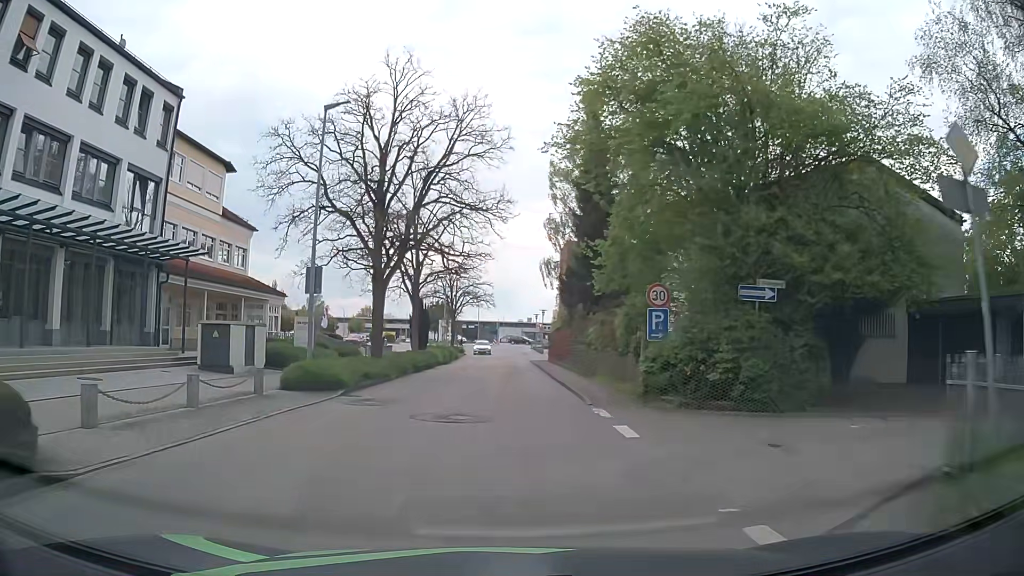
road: residential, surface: asphalt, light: Day
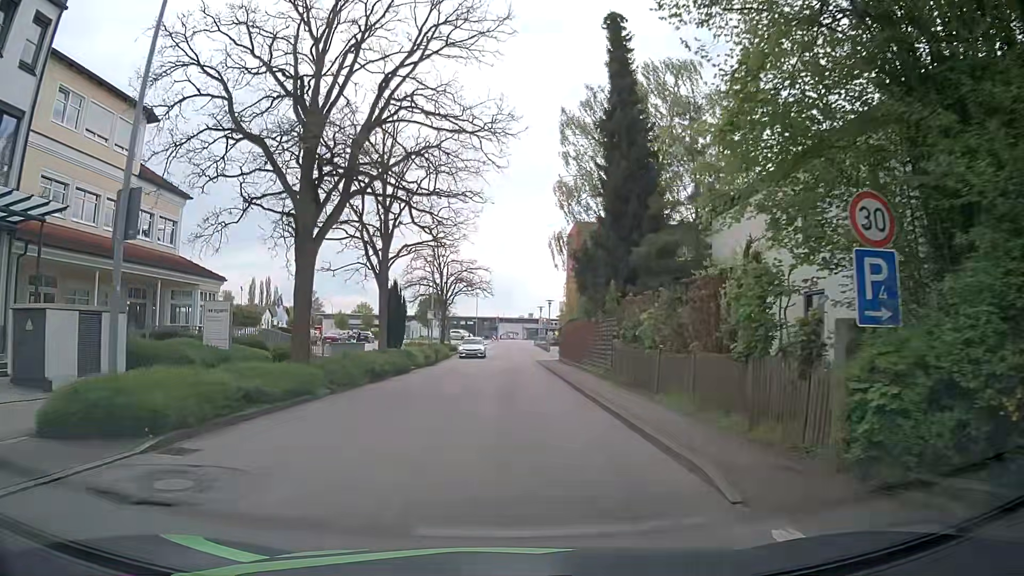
(0.0, +9.9) m; 0°
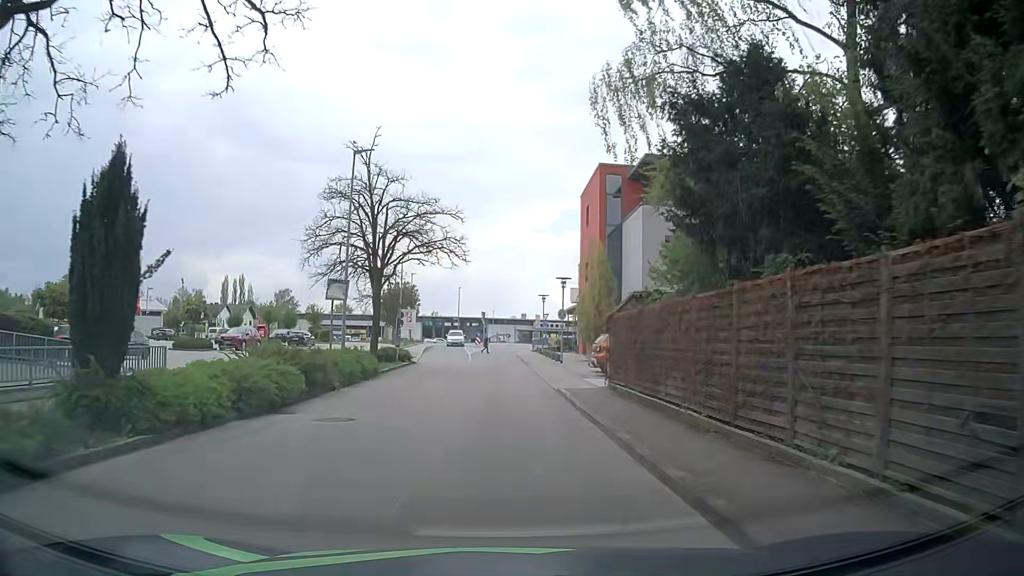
(+0.5, +23.3) m; +1°
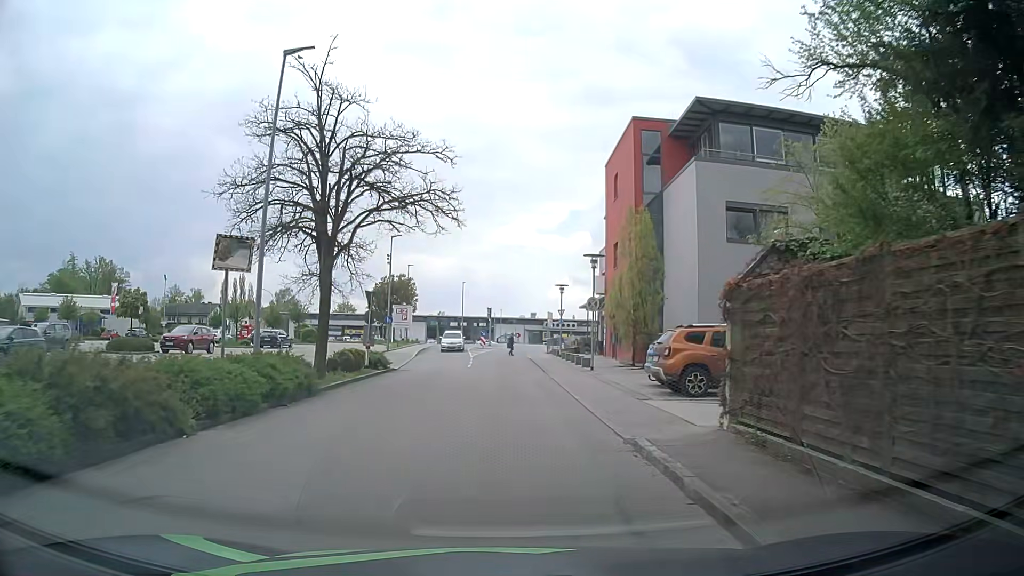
(-0.1, +9.5) m; 0°
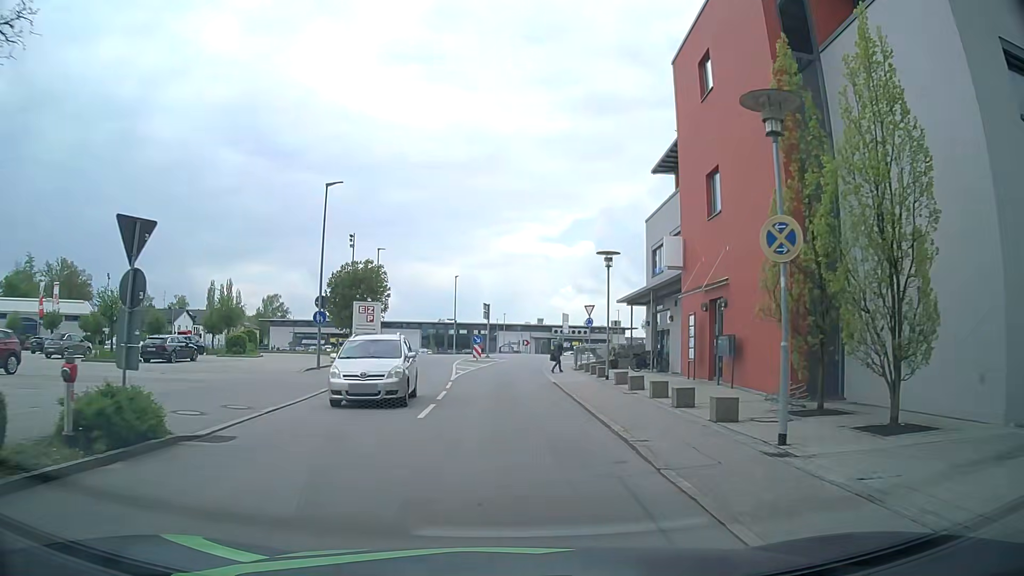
(-0.2, +18.5) m; -1°
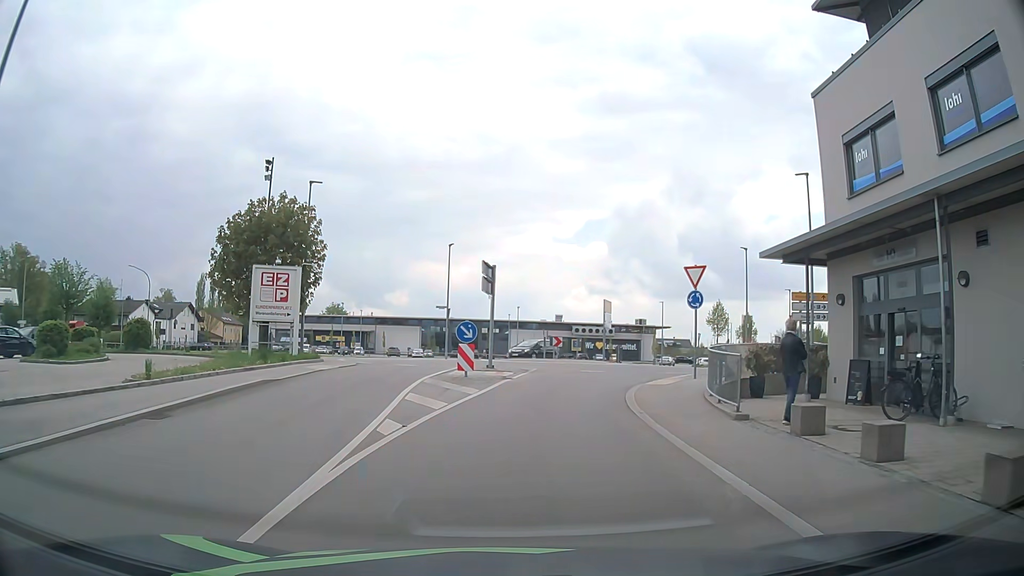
(-0.1, +21.7) m; -1°
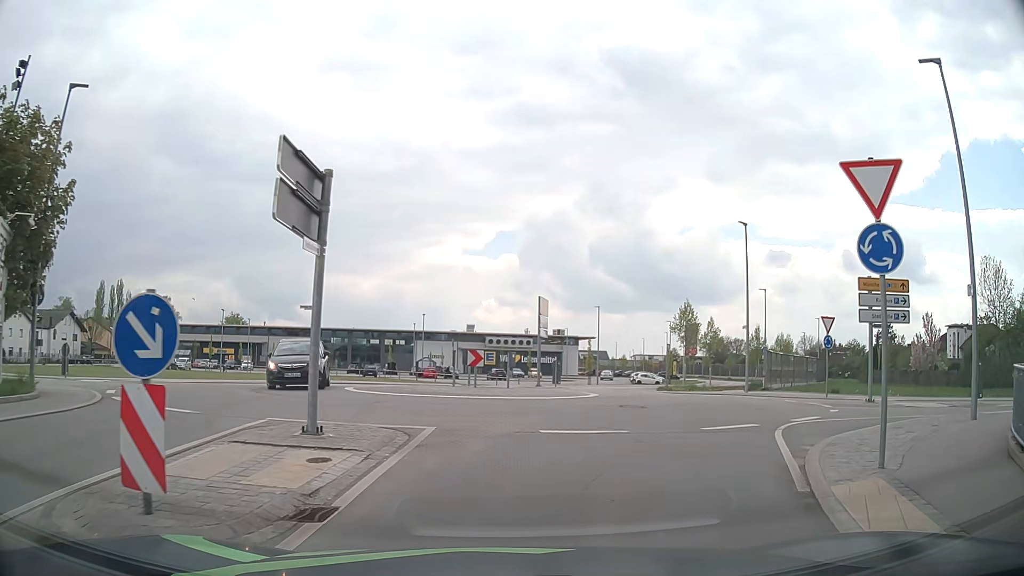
(+0.5, +14.3) m; +6°
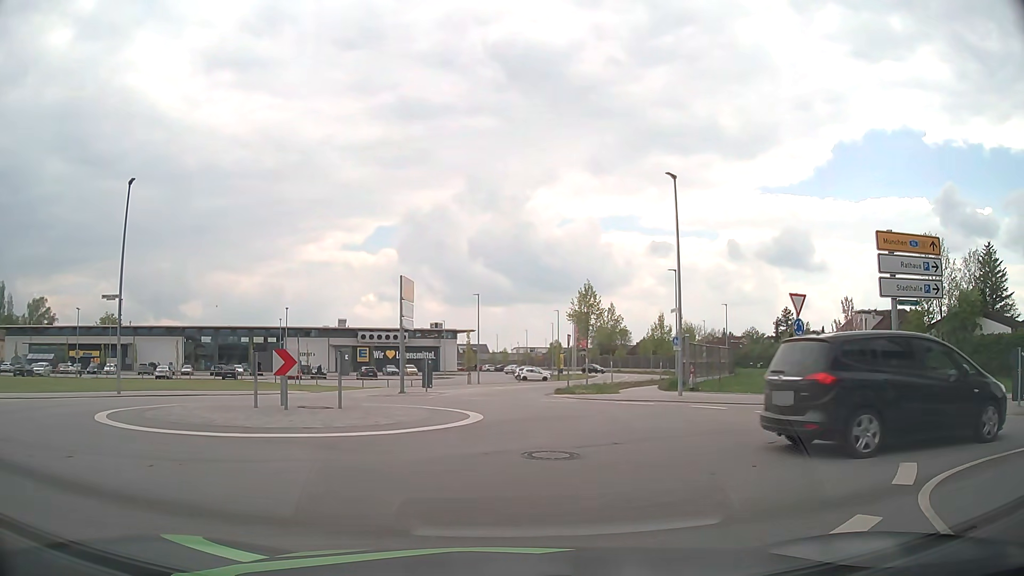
(+0.8, +7.7) m; +11°
